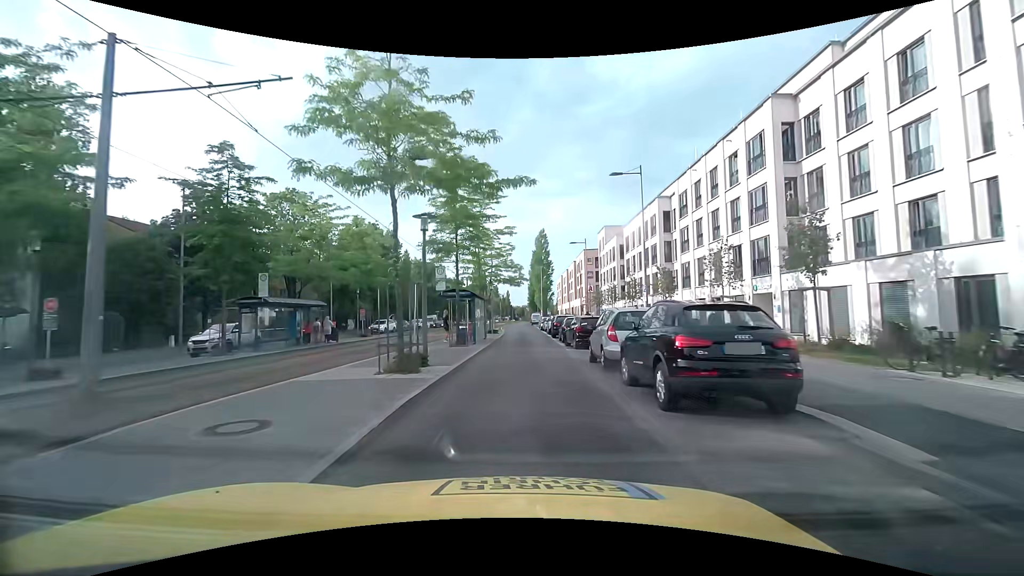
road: secondary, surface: asphalt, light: Day
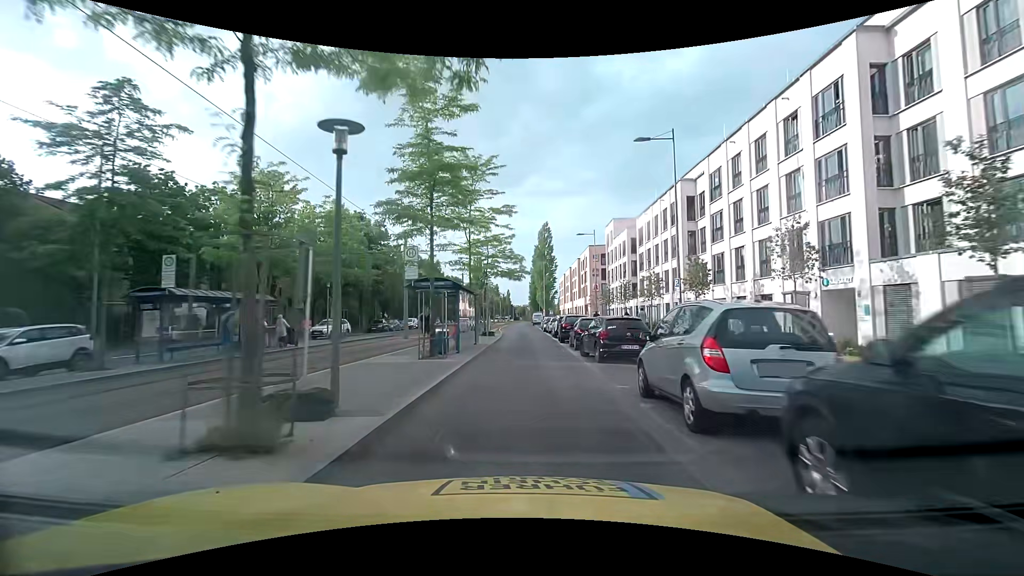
(0.0, +6.4) m; 0°
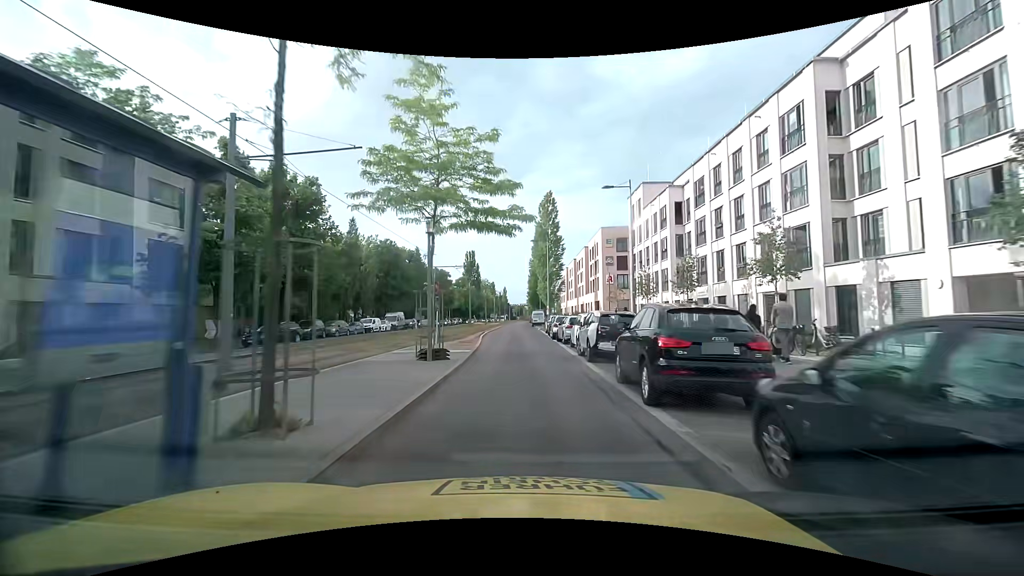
(+0.2, +19.8) m; 0°
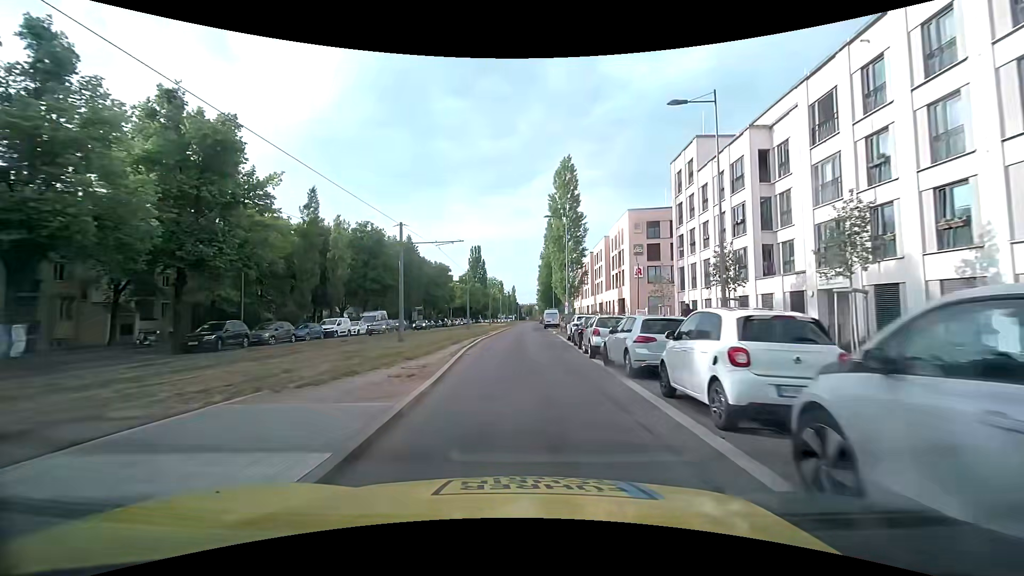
(0.0, +14.0) m; 0°
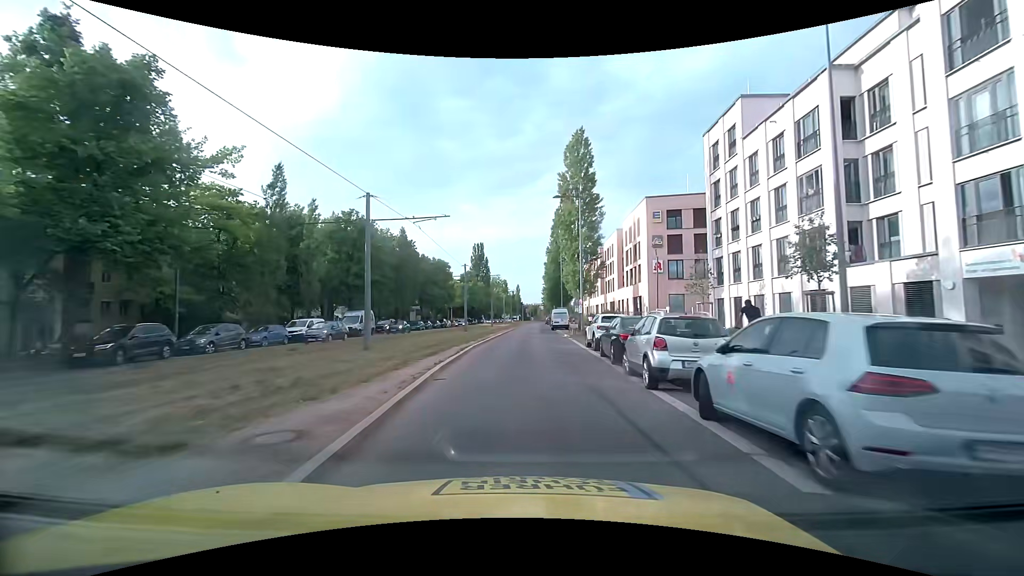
(-0.1, +7.3) m; -1°
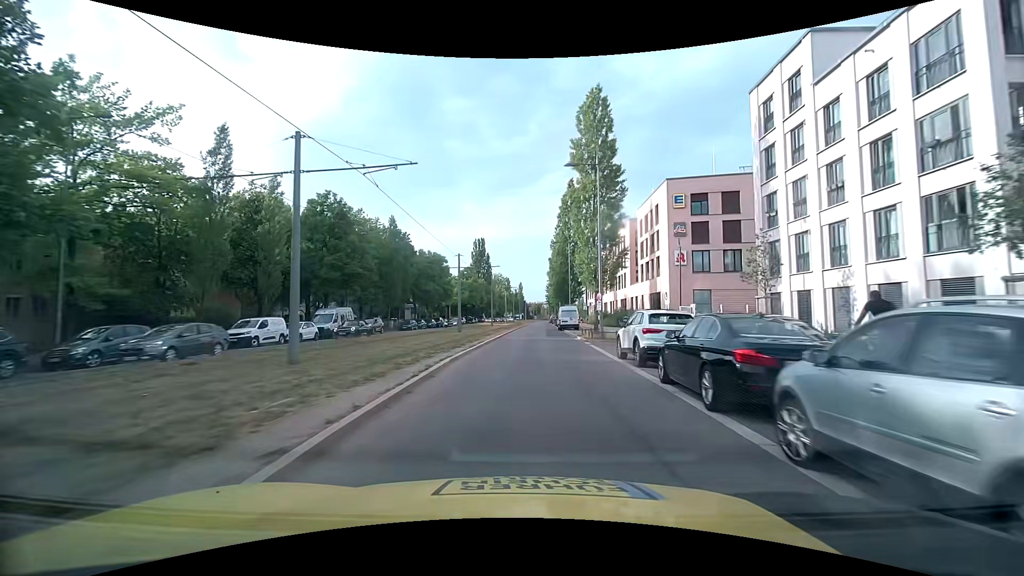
(0.0, +7.5) m; 0°
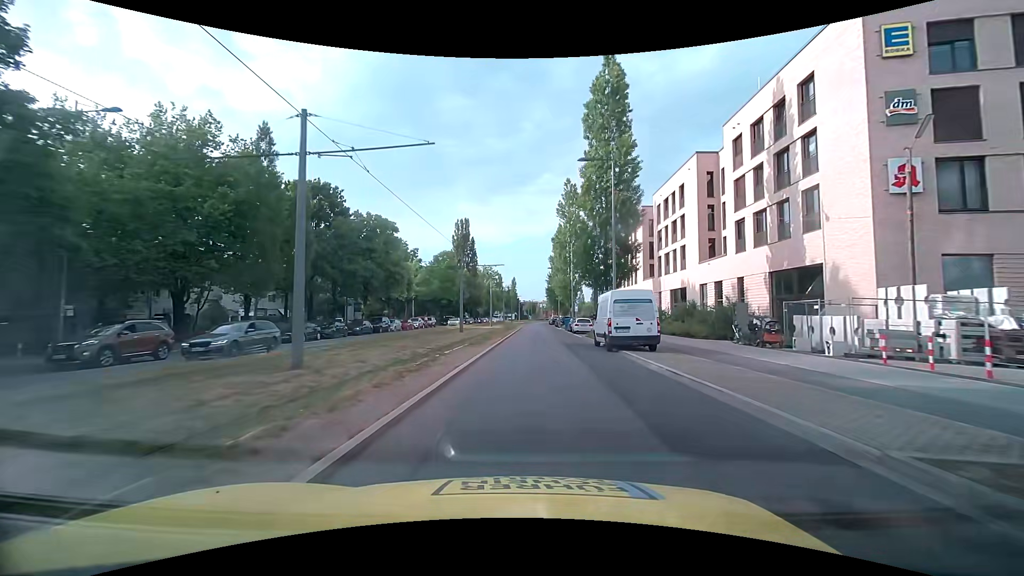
(0.0, +31.8) m; +1°
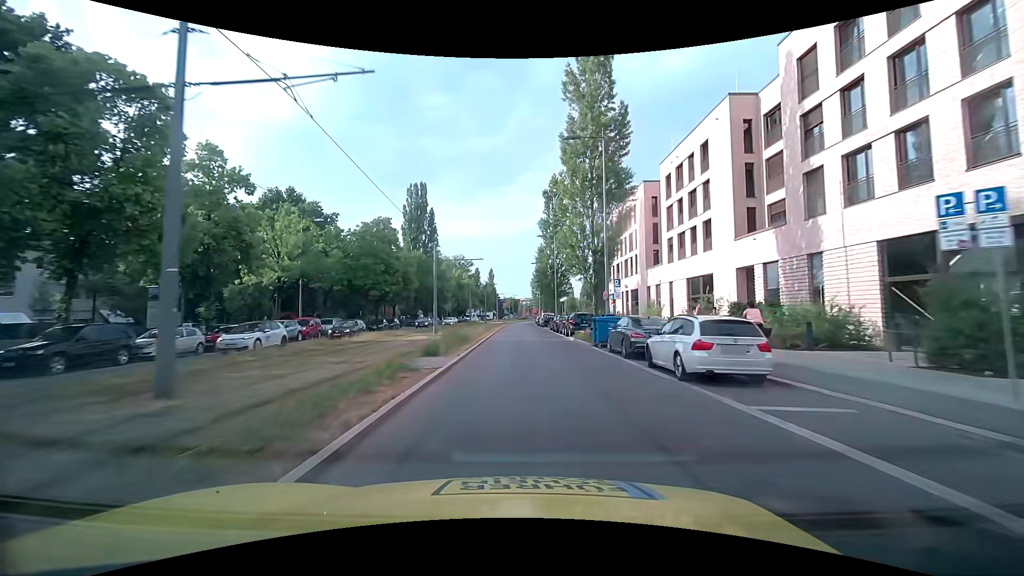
(+0.7, +34.4) m; +2°
(0, +10) (0, +20) (0, +30) (0, +40) (0, +50) (0, +60) (0, +70) (0, +80) (0, +90) (0, +100) m
